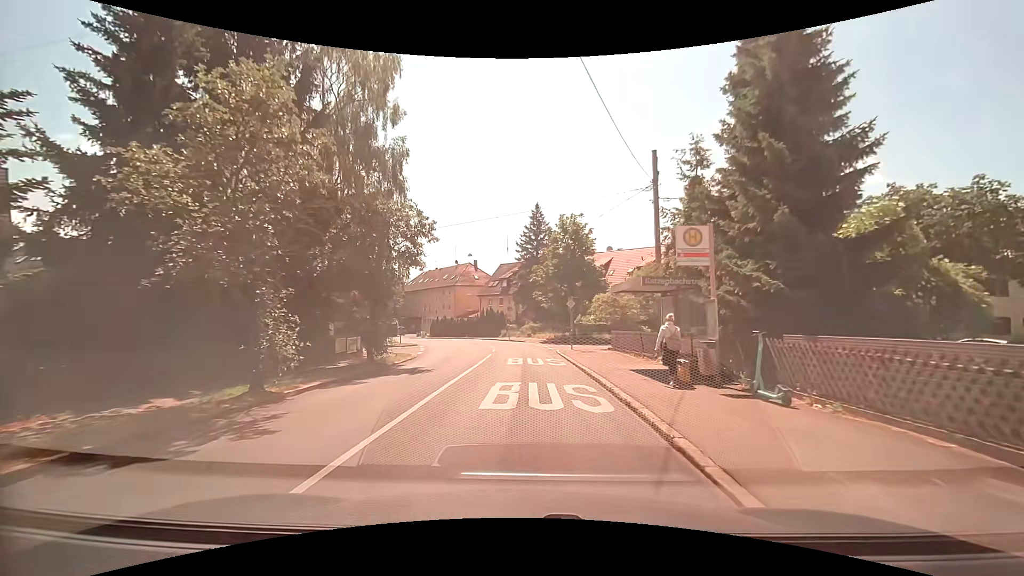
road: tertiary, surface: asphalt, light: Day
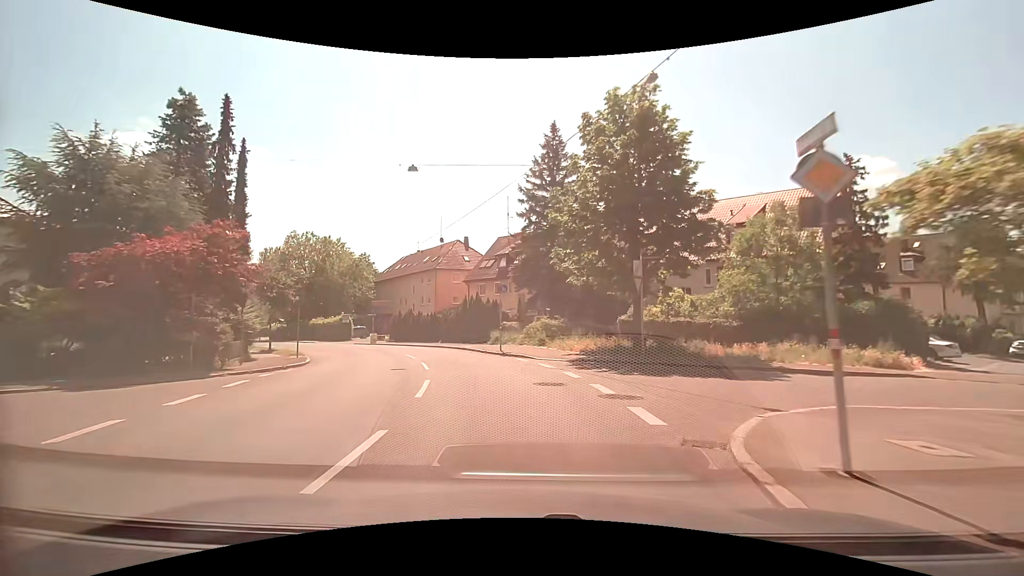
(0.0, +25.7) m; -1°
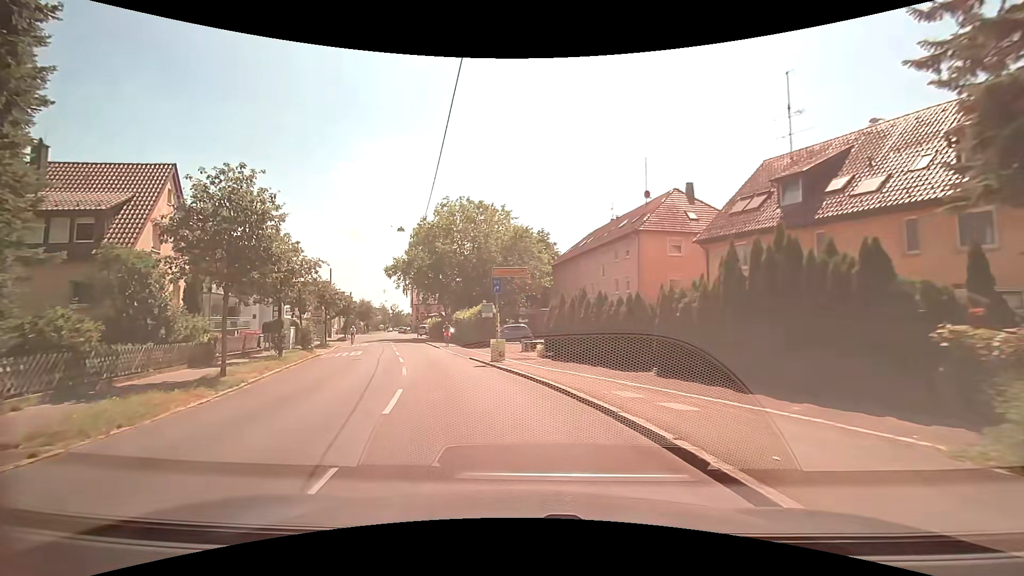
(-4.1, +26.3) m; -23°
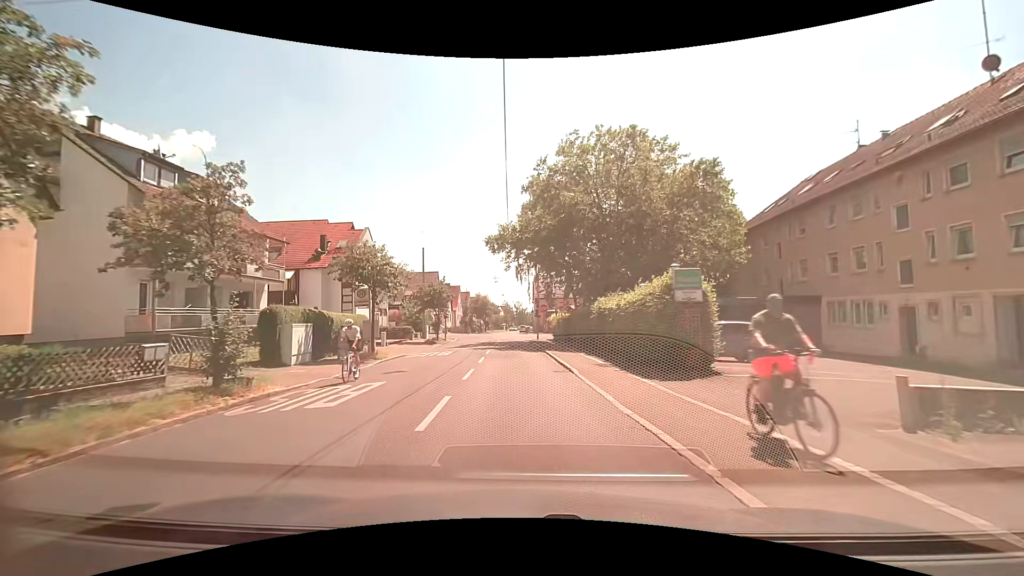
(-3.1, +20.0) m; -13°
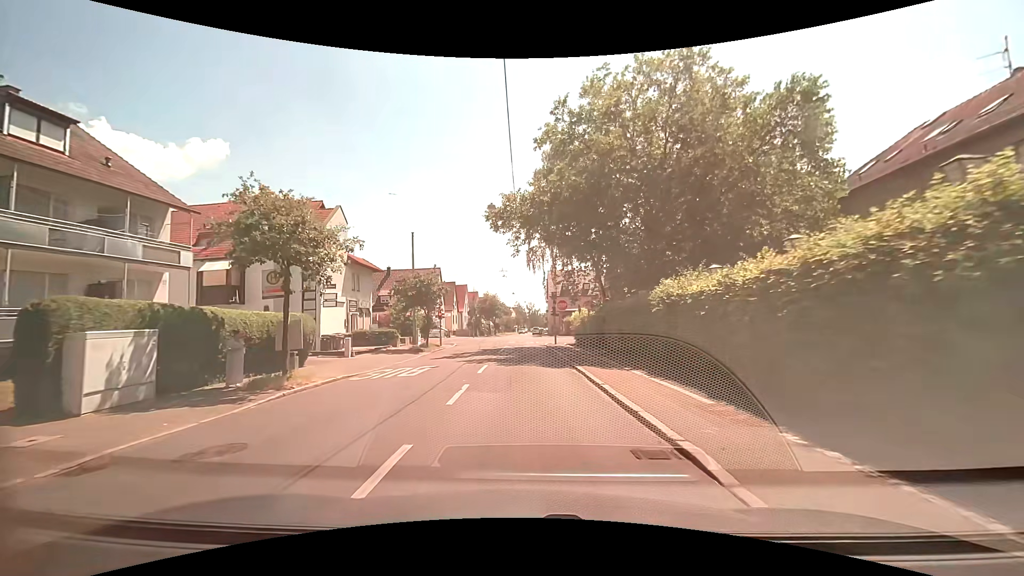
(-0.2, +10.1) m; -2°
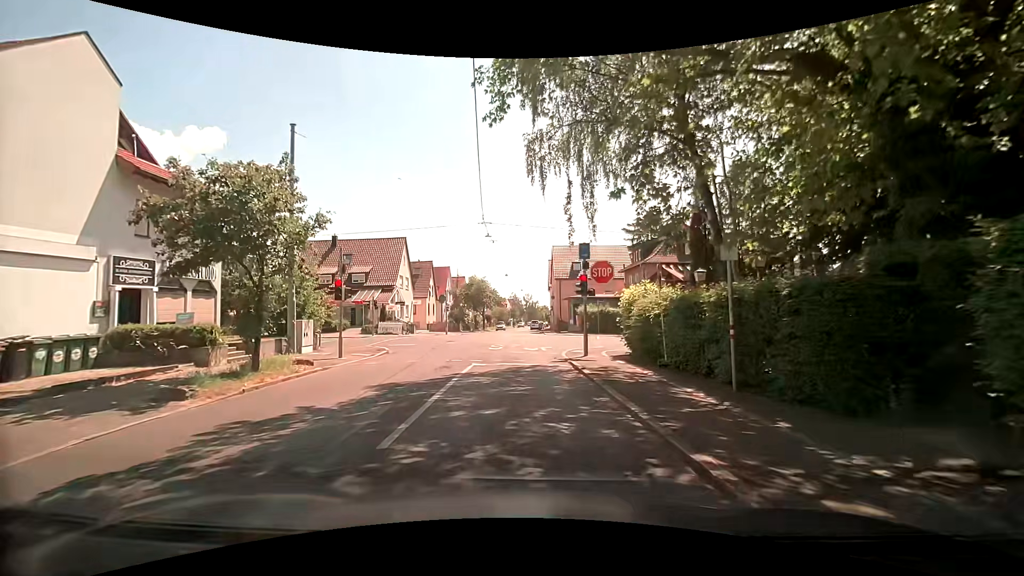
(0.0, +21.3) m; -1°
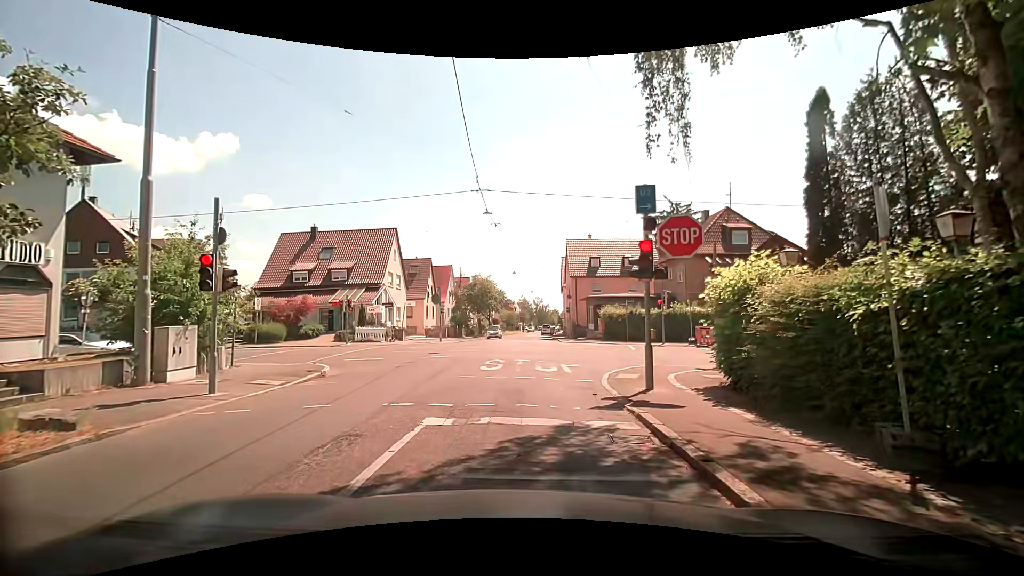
(+0.1, +8.2) m; -2°
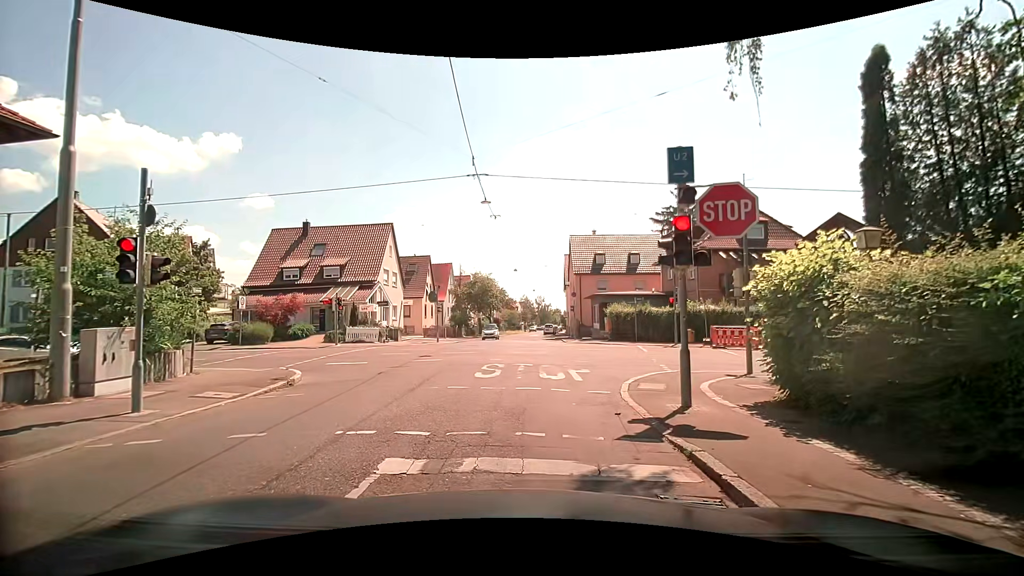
(0.0, +2.1) m; -2°
